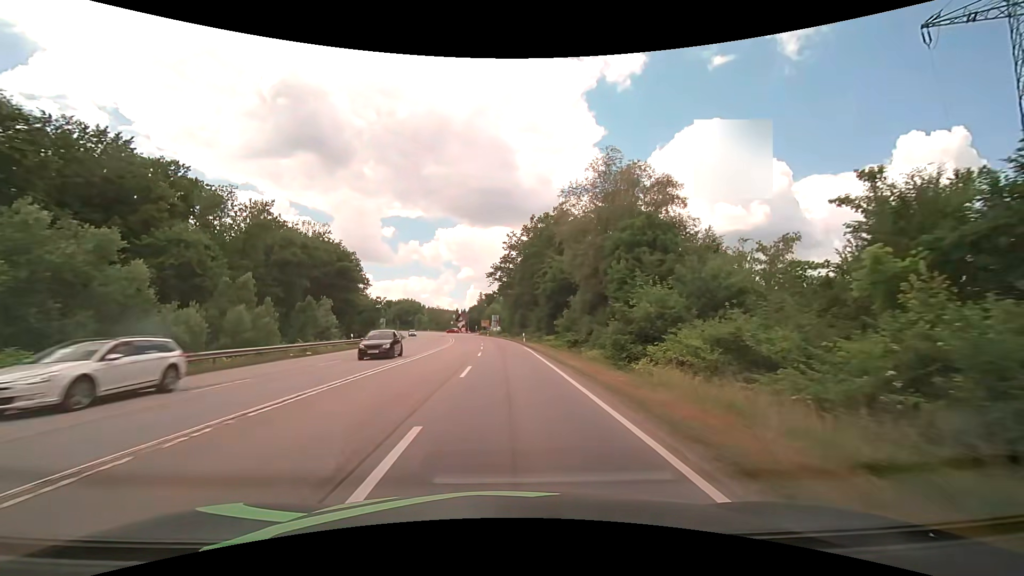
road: secondary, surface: asphalt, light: Day
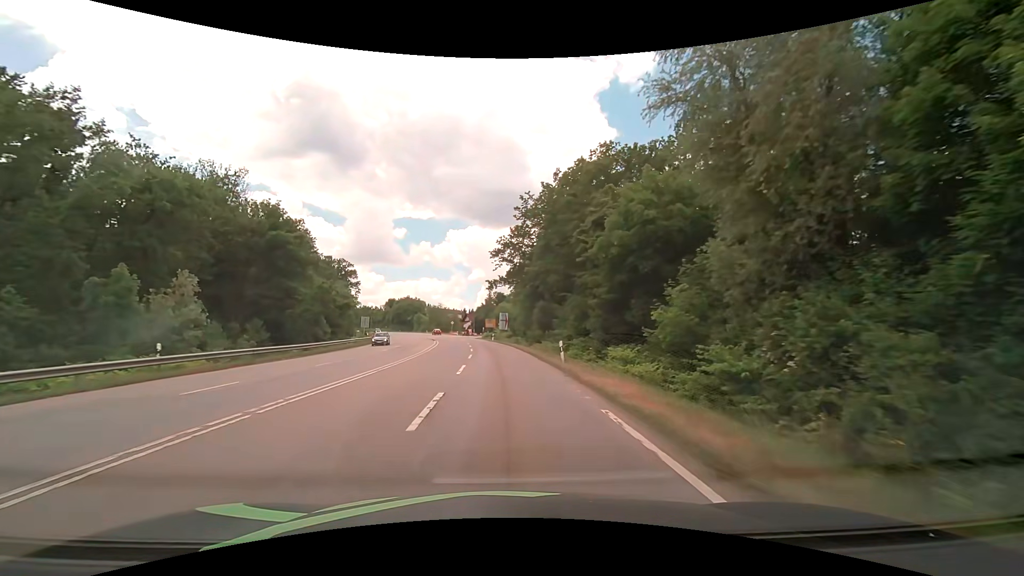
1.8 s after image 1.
(-0.2, +27.3) m; -1°
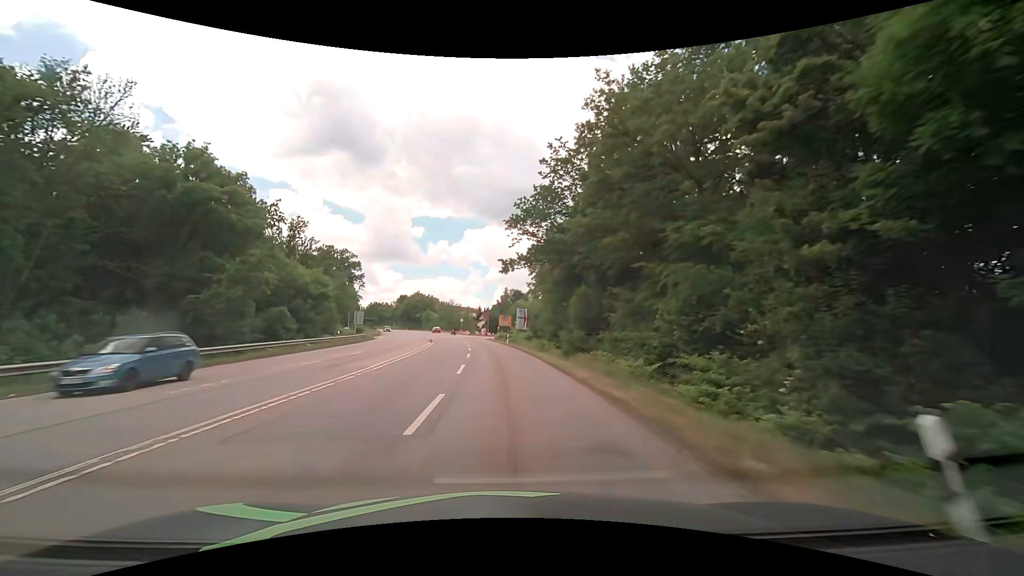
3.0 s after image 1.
(-0.3, +18.2) m; -2°
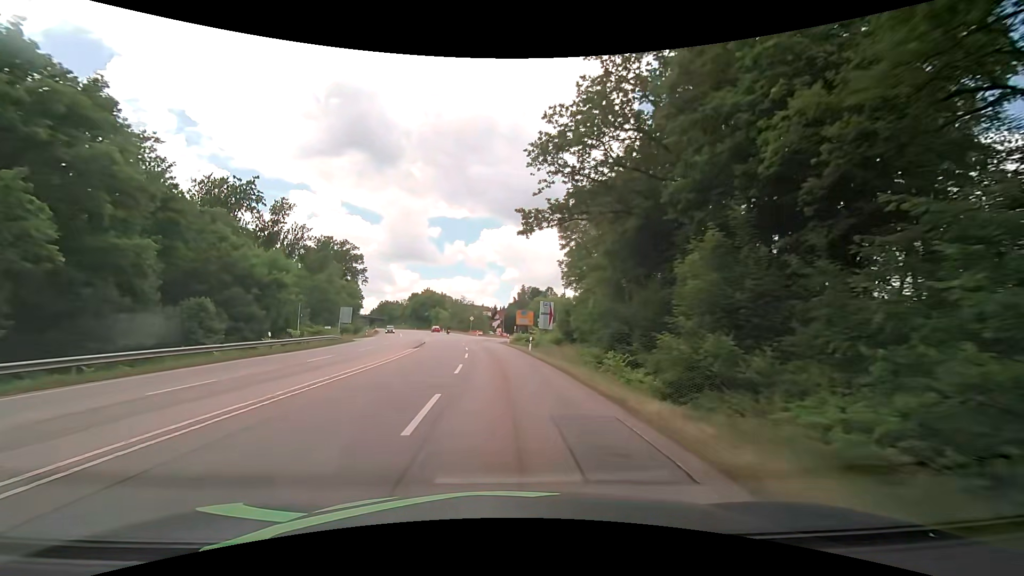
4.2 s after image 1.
(-0.3, +18.3) m; -2°
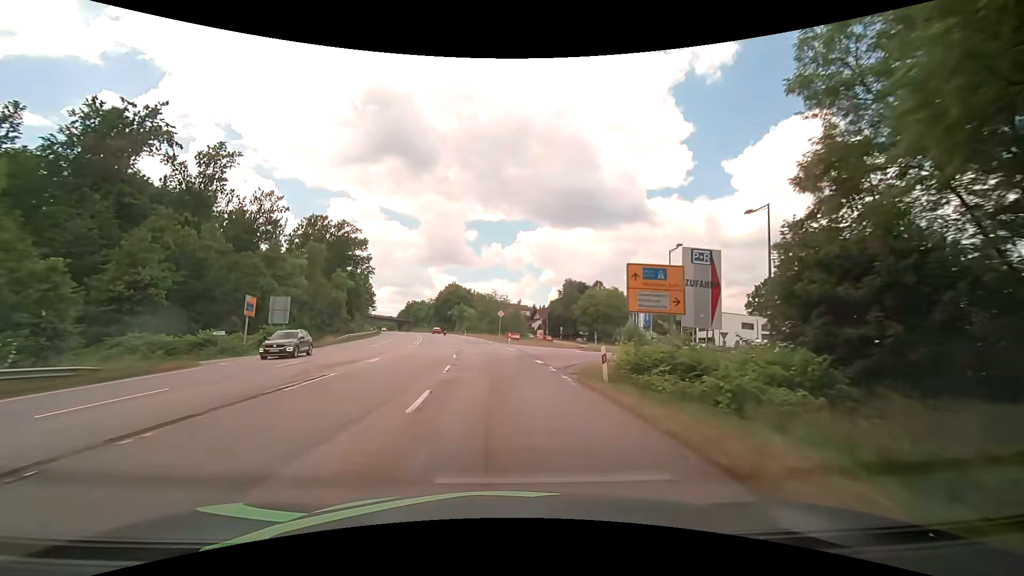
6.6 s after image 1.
(-1.3, +36.6) m; -4°
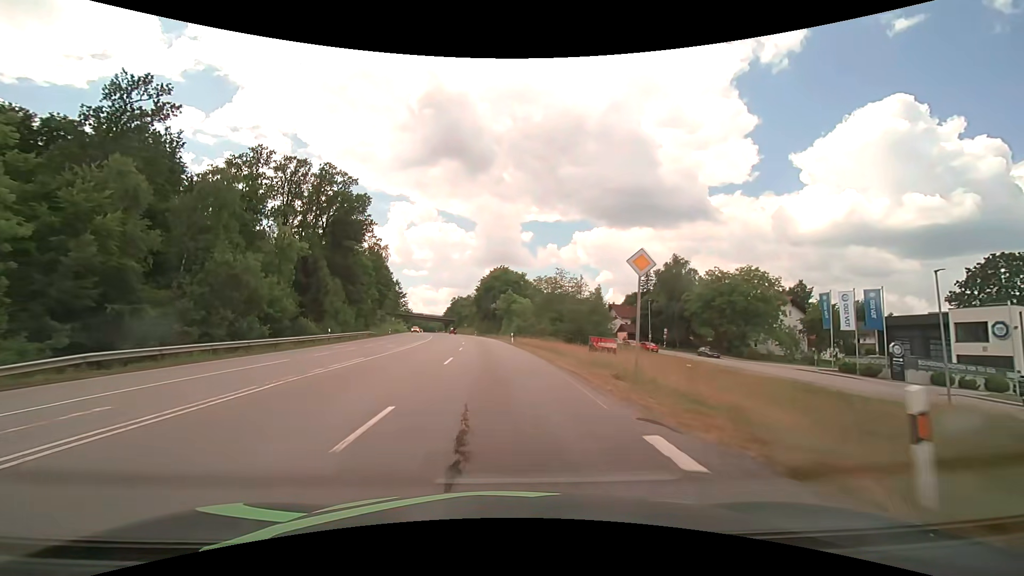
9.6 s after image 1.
(-2.7, +45.7) m; -7°
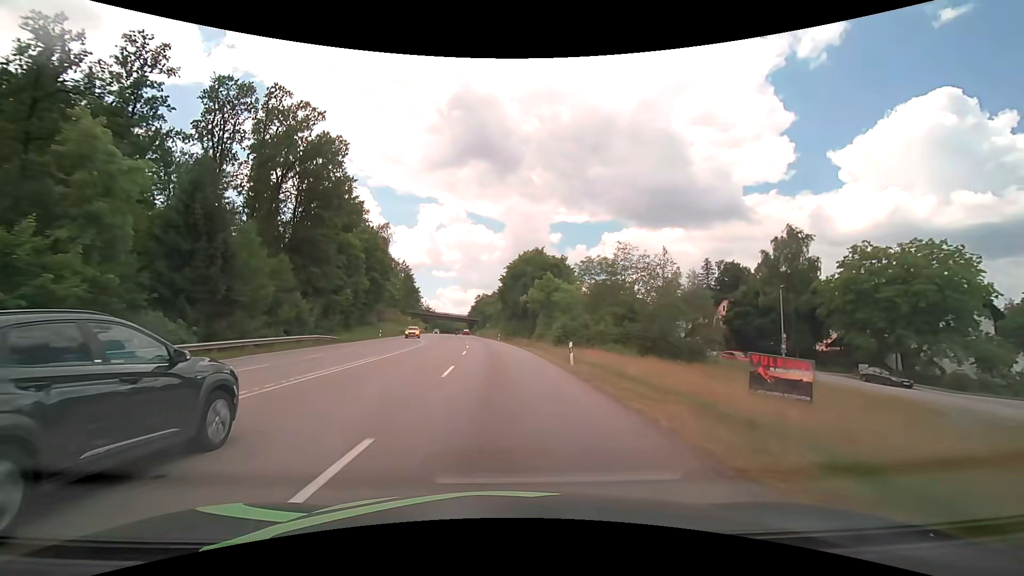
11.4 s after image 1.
(-0.9, +27.5) m; -3°
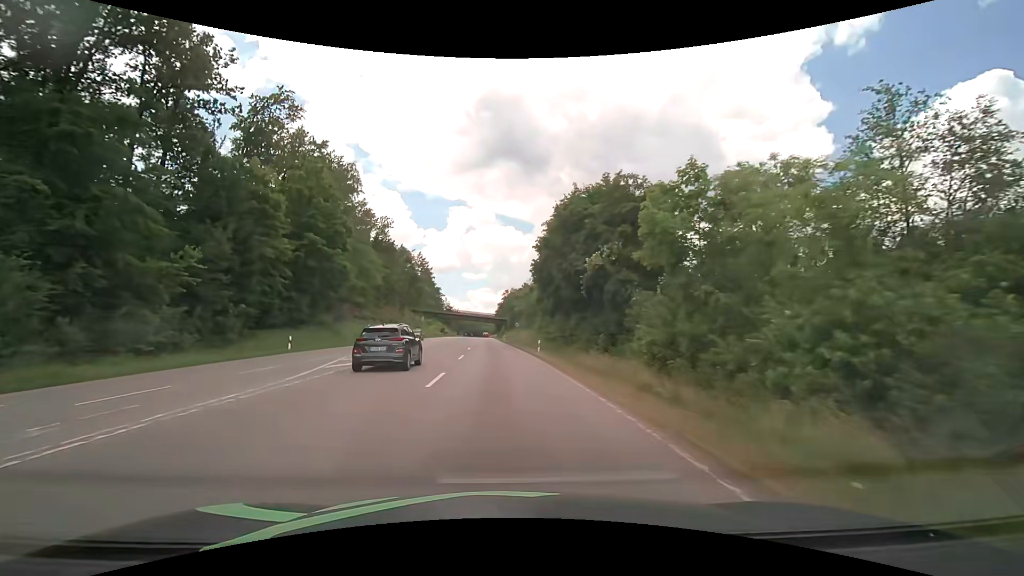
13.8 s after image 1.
(-1.0, +36.7) m; -4°
(0, +10) (0, +20) (-1, +30) (-1, +40) (-2, +50) (-2, +60) (-3, +70) (-3, +80) (-4, +90) (-4, +100) m
